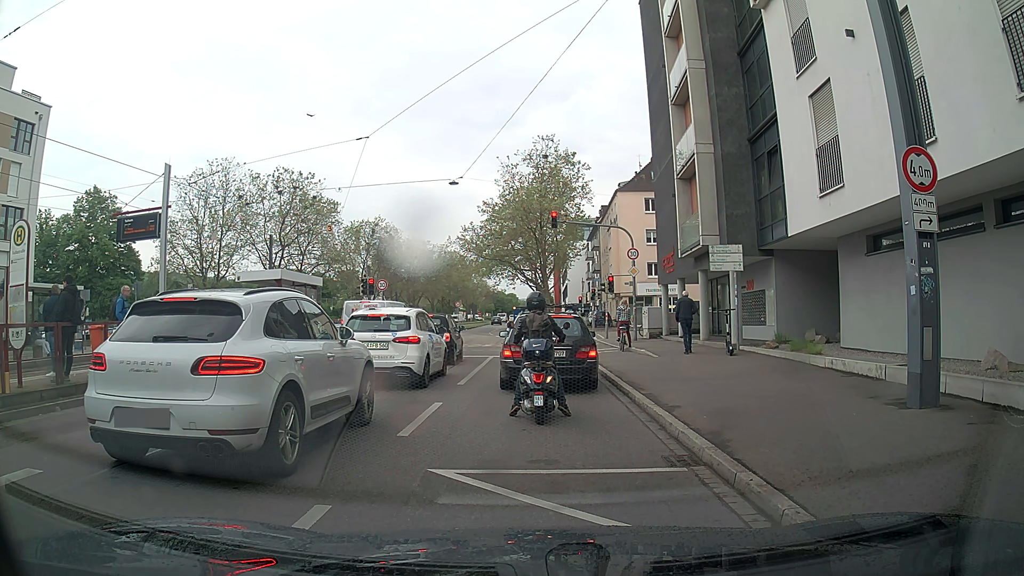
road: primary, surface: asphalt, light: Day
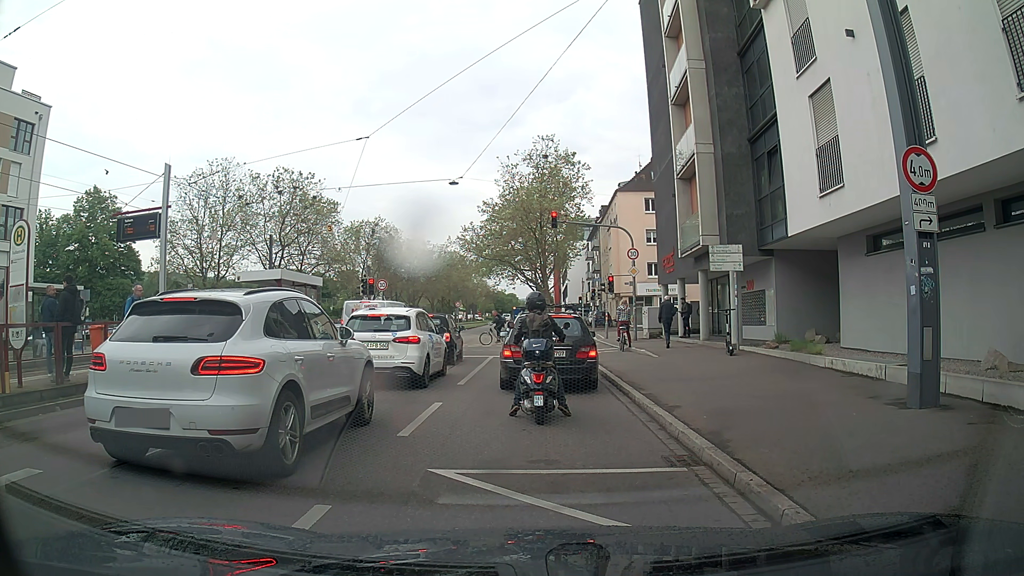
(0.0, 0.0) m; 0°
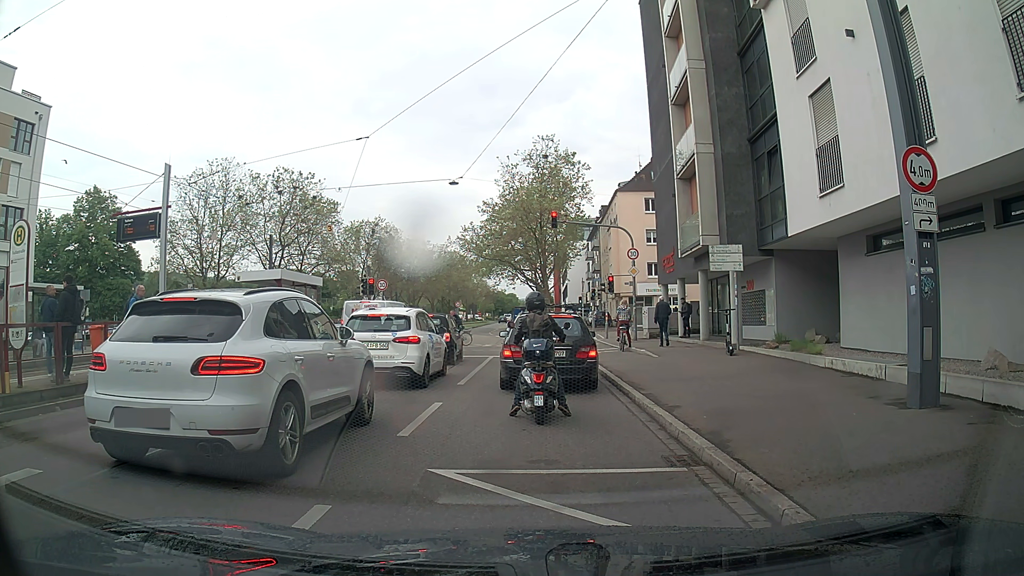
(0.0, 0.0) m; 0°
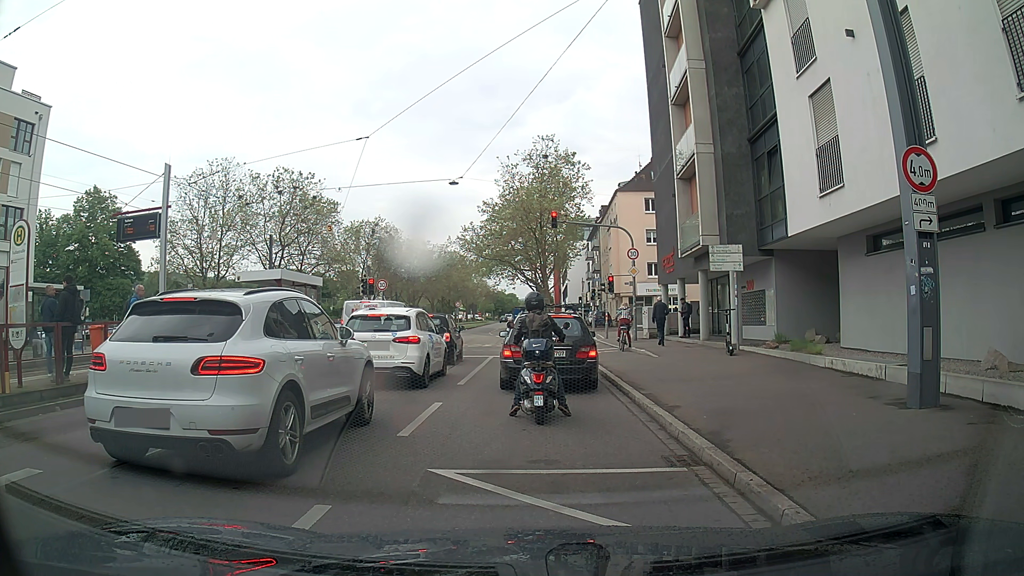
(0.0, 0.0) m; 0°
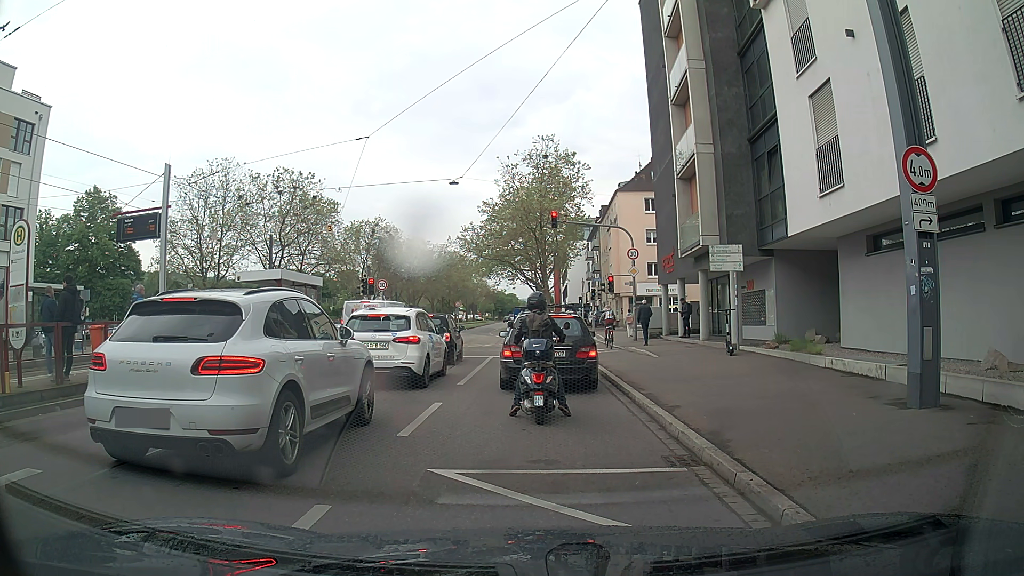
(0.0, 0.0) m; 0°
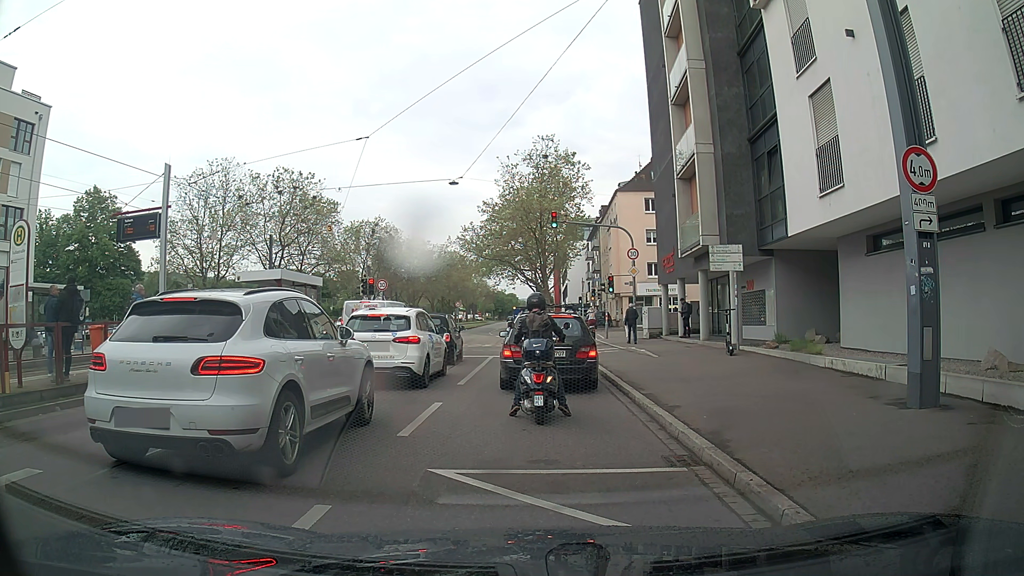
(0.0, 0.0) m; 0°
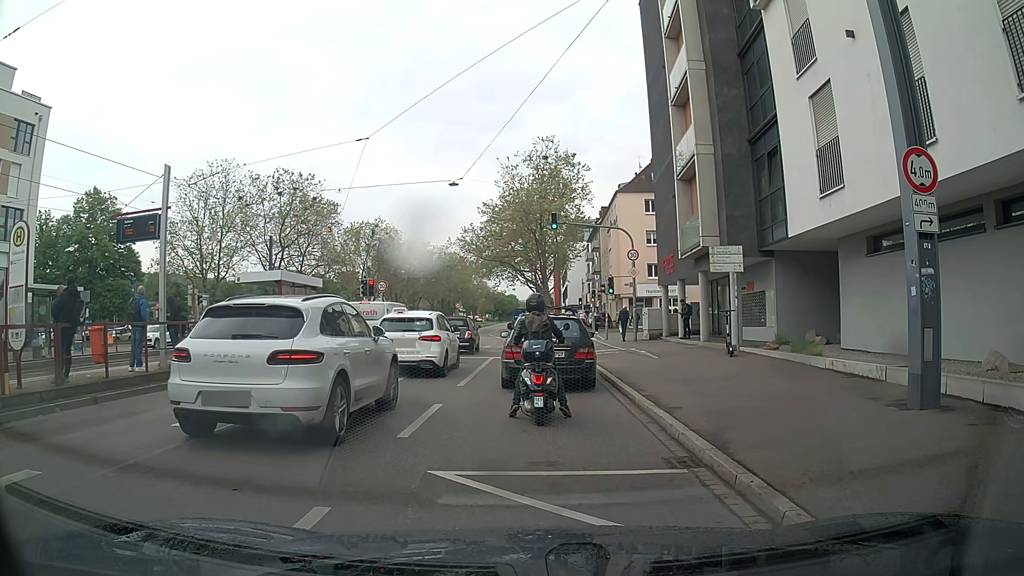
(0.0, 0.0) m; 0°
